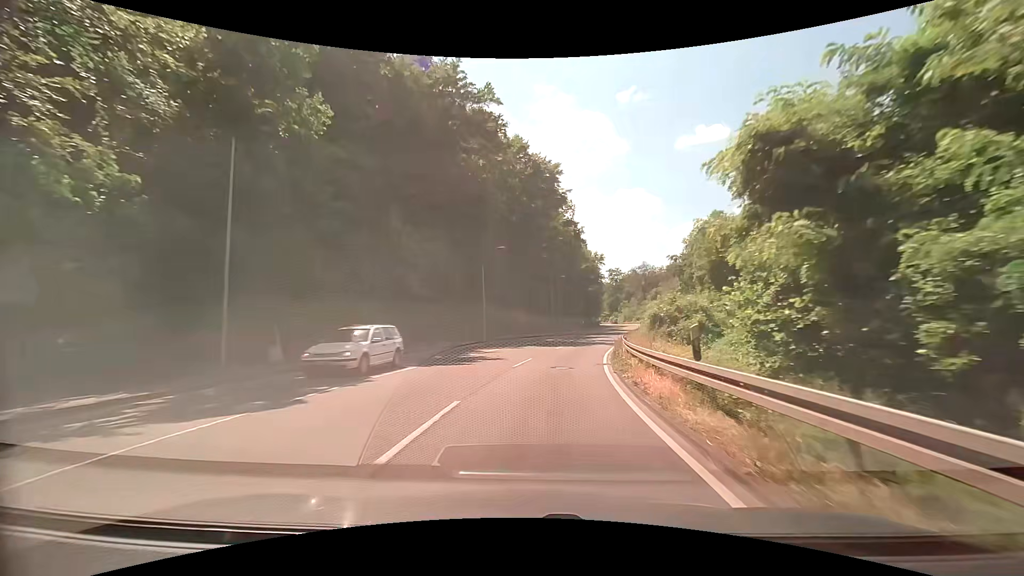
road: secondary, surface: asphalt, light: Day
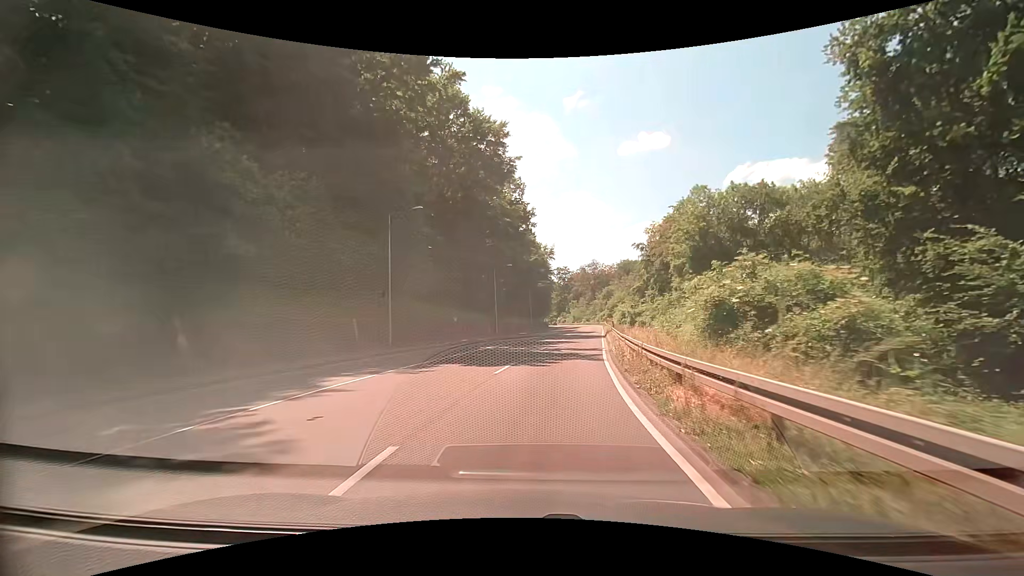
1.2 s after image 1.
(+0.8, +15.3) m; +5°
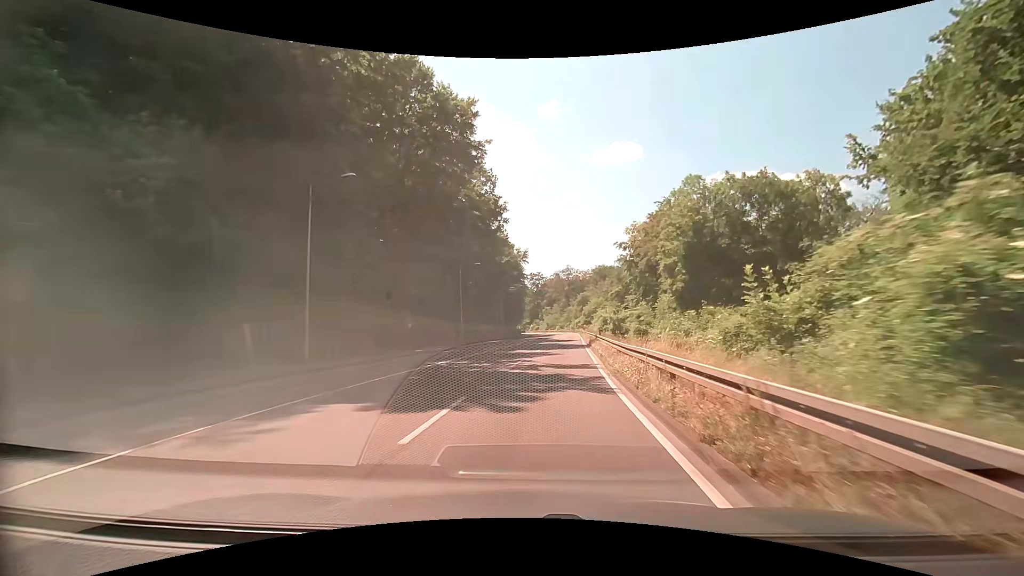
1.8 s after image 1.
(+0.3, +7.5) m; +4°
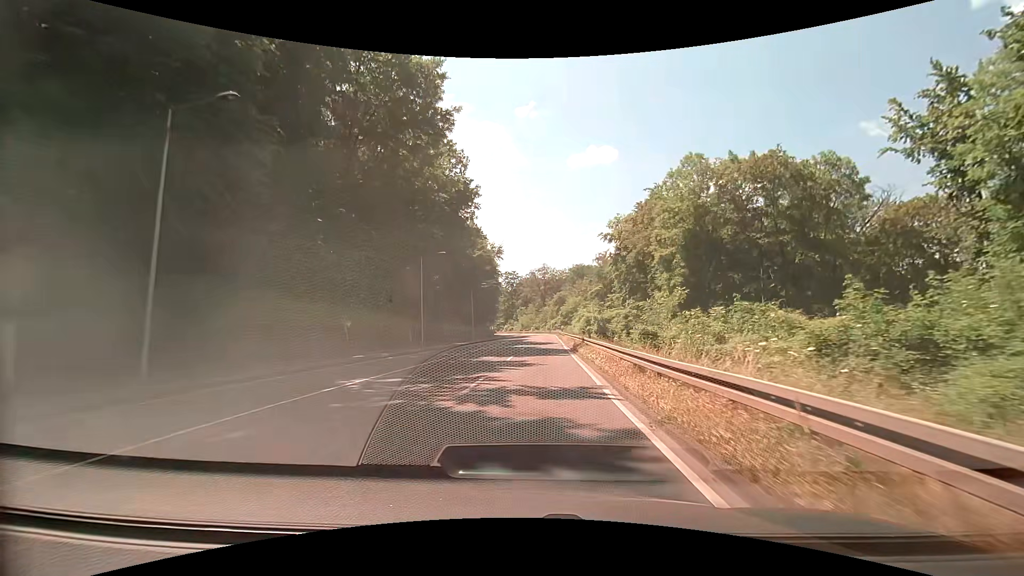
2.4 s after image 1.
(+0.2, +7.5) m; +4°
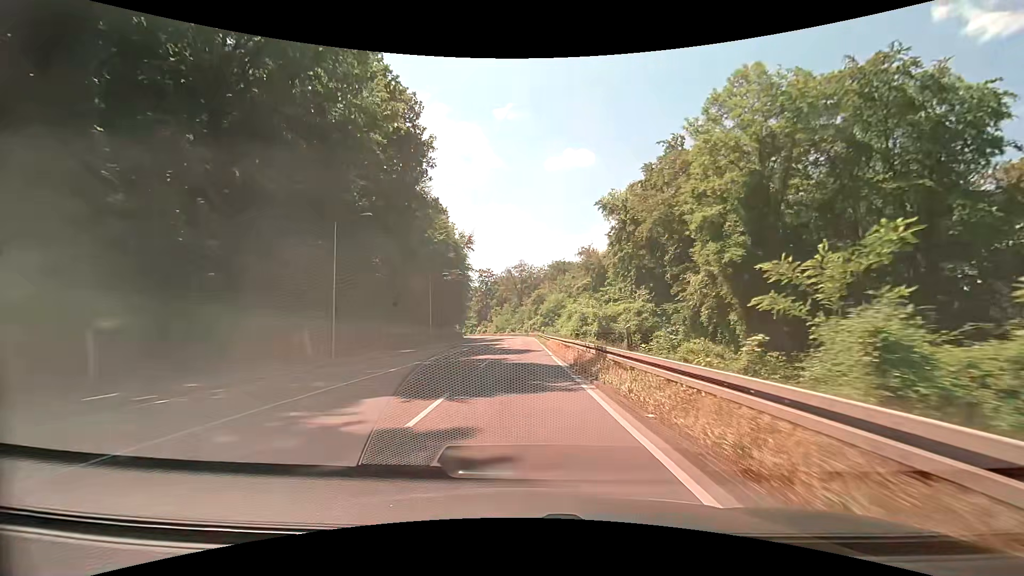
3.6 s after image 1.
(+0.3, +15.4) m; +2°
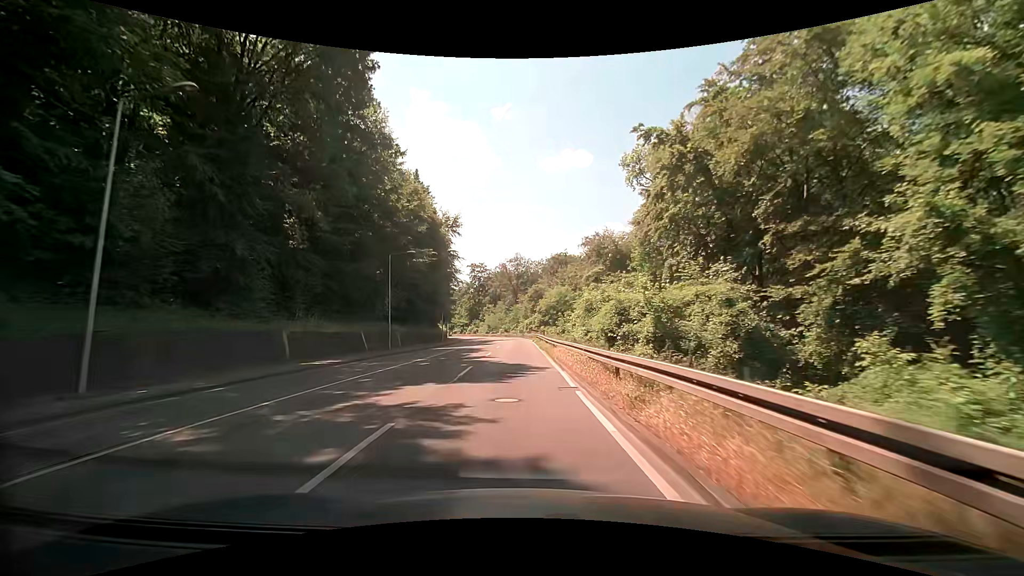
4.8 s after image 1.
(+0.1, +15.8) m; 0°
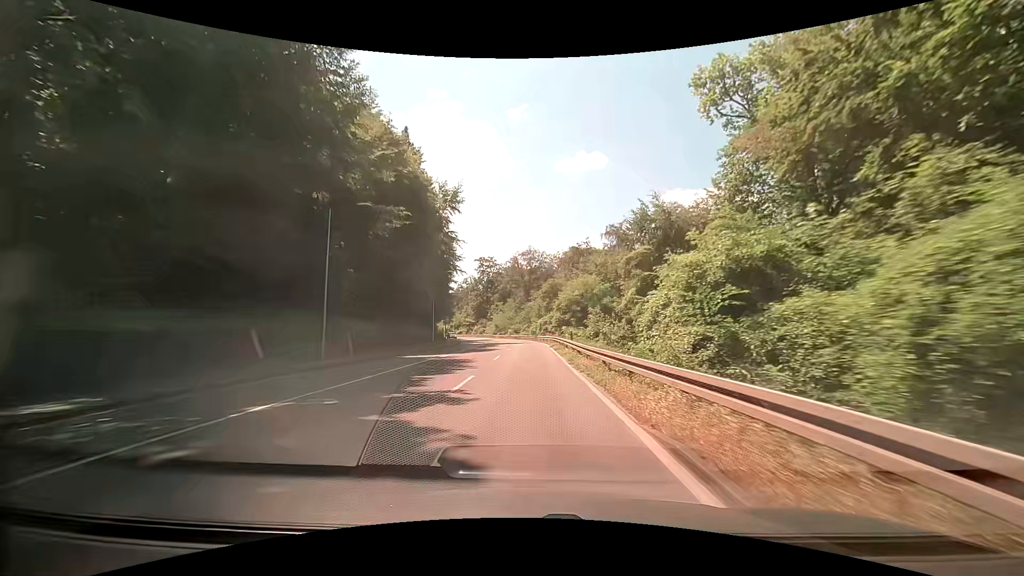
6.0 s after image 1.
(-0.3, +16.3) m; -2°
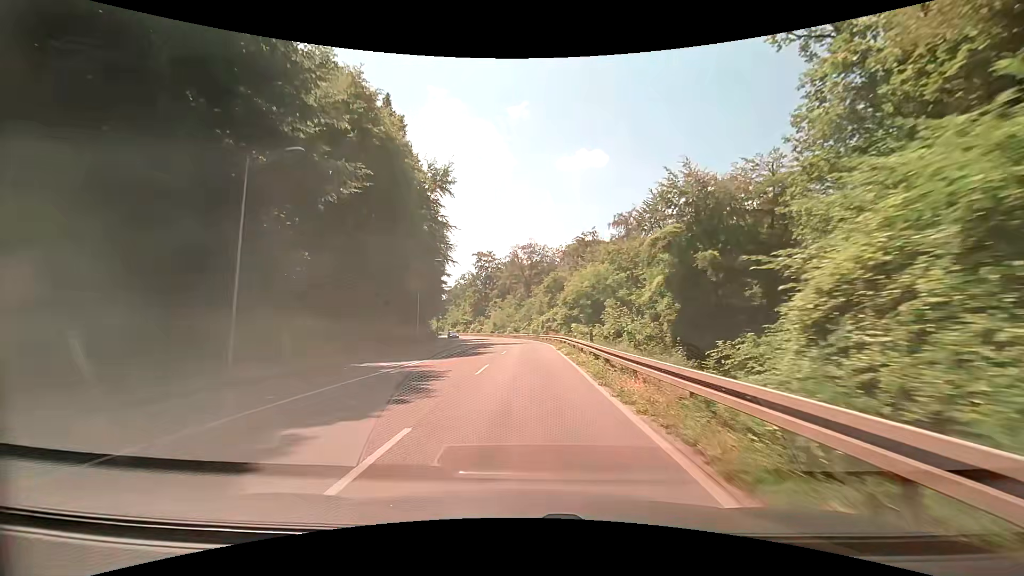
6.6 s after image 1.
(0.0, +8.3) m; 0°
(0, +10) (0, +20) (0, +30) (0, +40) (0, +50) (0, +60) (-1, +70) (-3, +80) (-5, +90) (-8, +99) m
